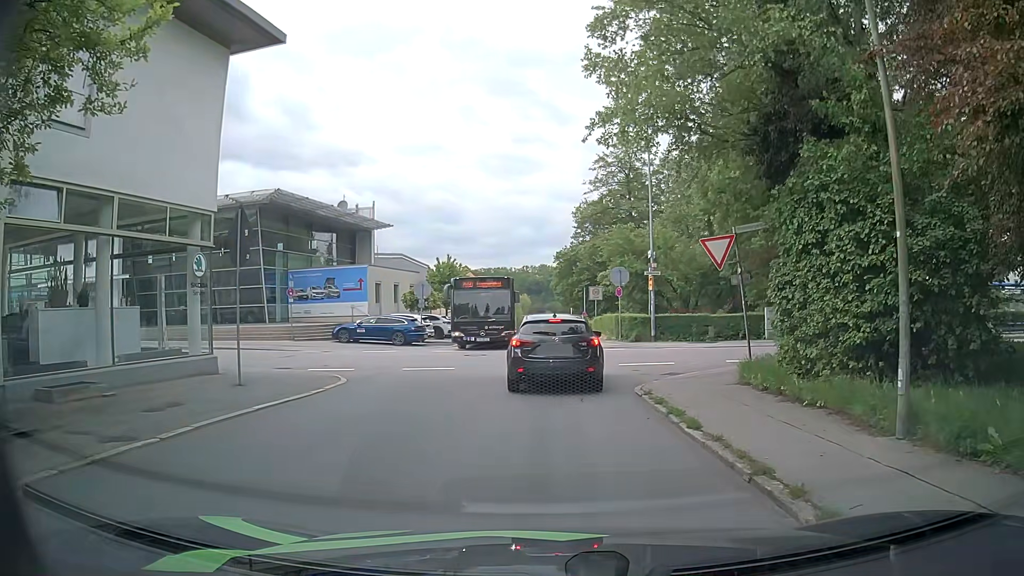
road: residential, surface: asphalt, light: Day
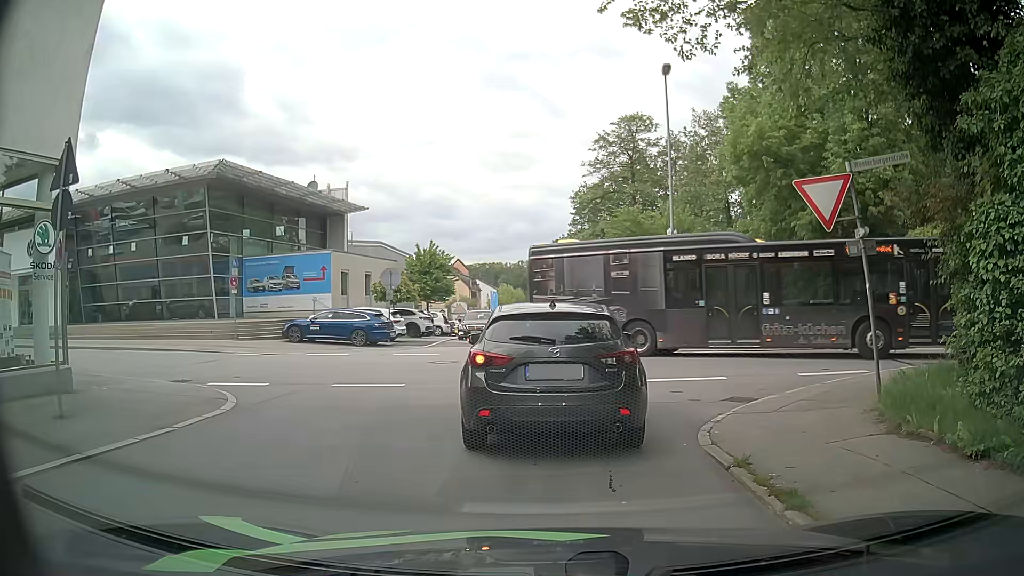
(-0.1, +5.9) m; -2°
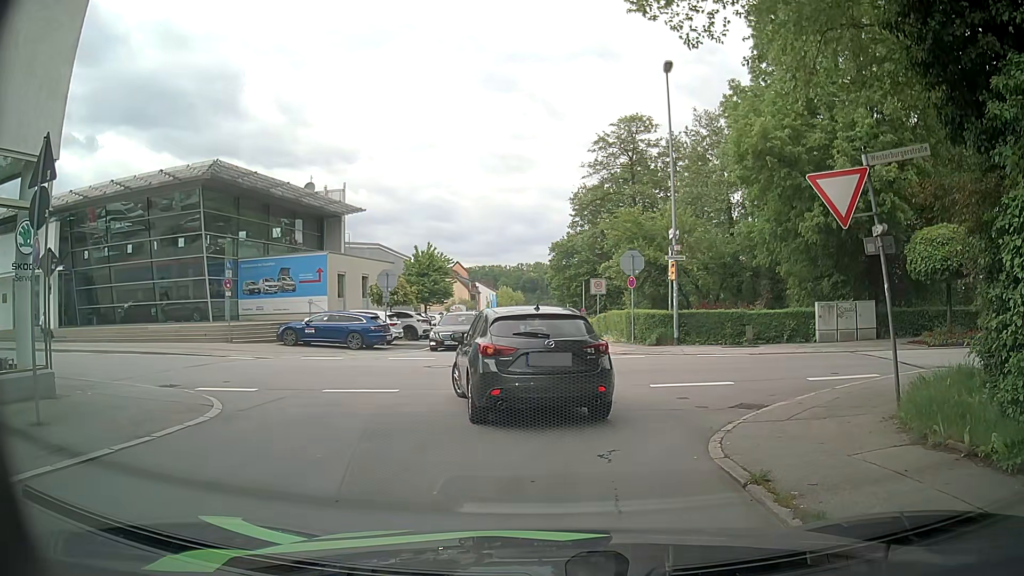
(0.0, +0.5) m; 0°
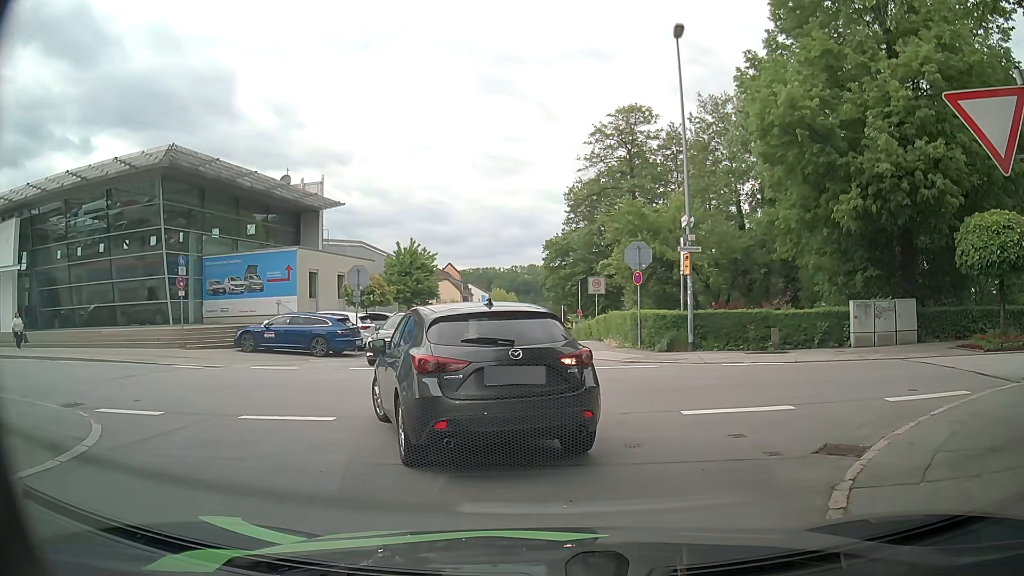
(+0.1, +3.5) m; +3°
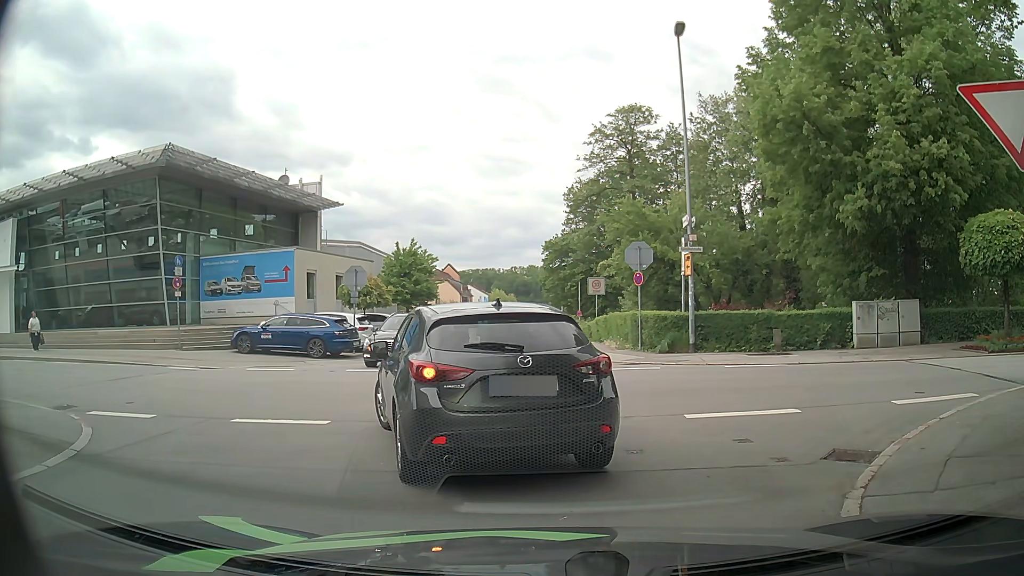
(0.0, +0.3) m; 0°
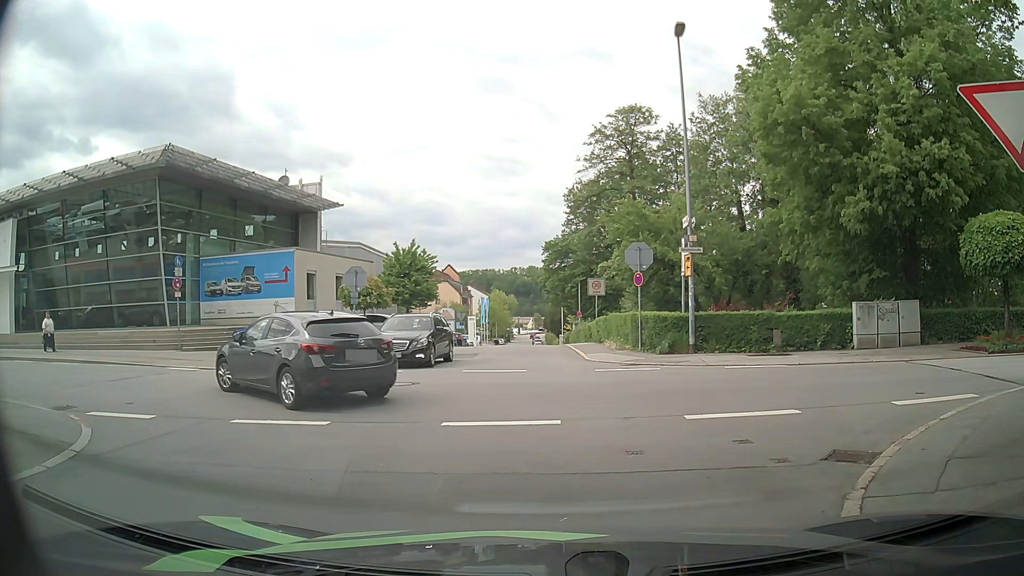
(0.0, 0.0) m; 0°
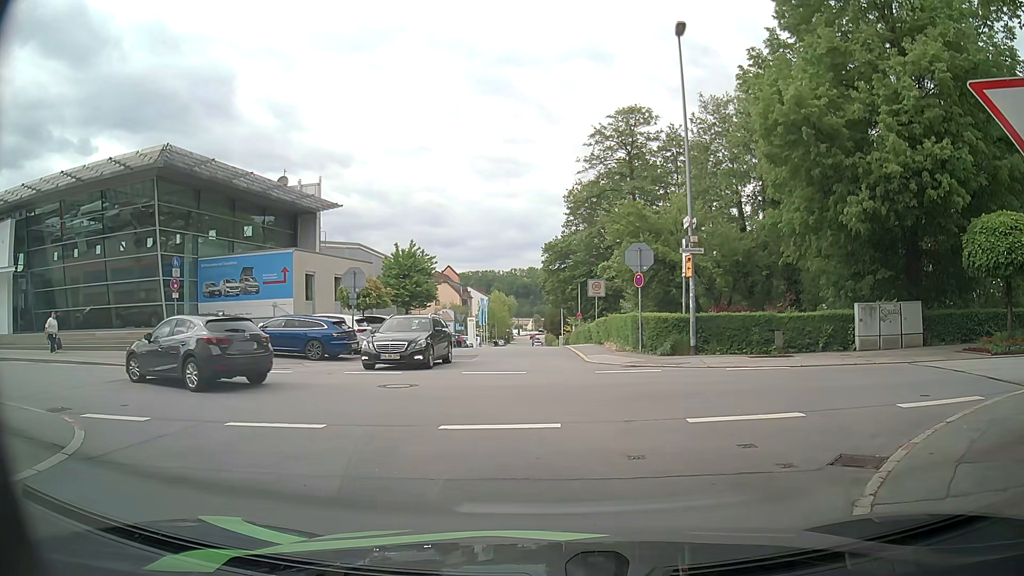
(0.0, +0.1) m; 0°
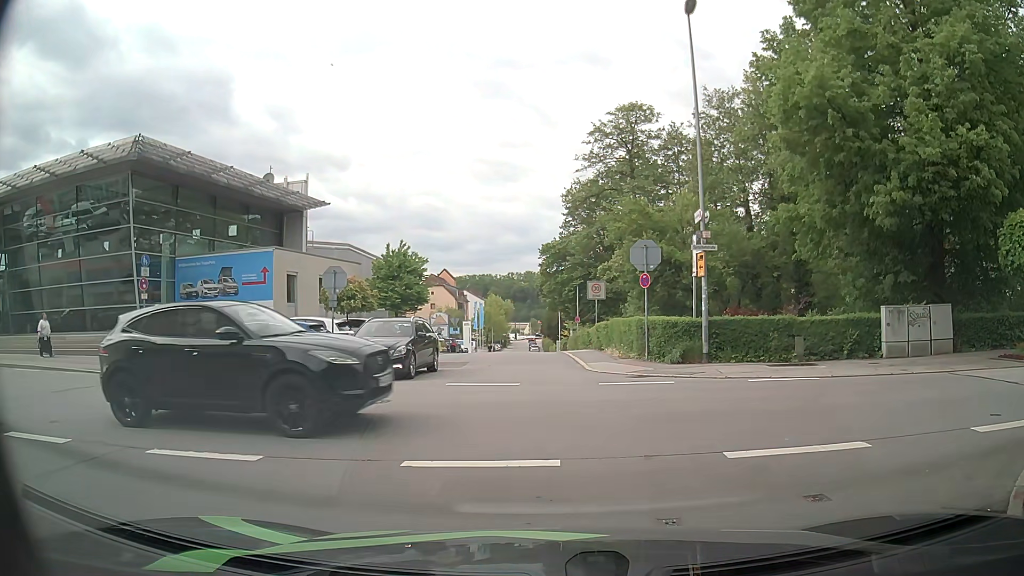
(0.0, +2.0) m; 0°
